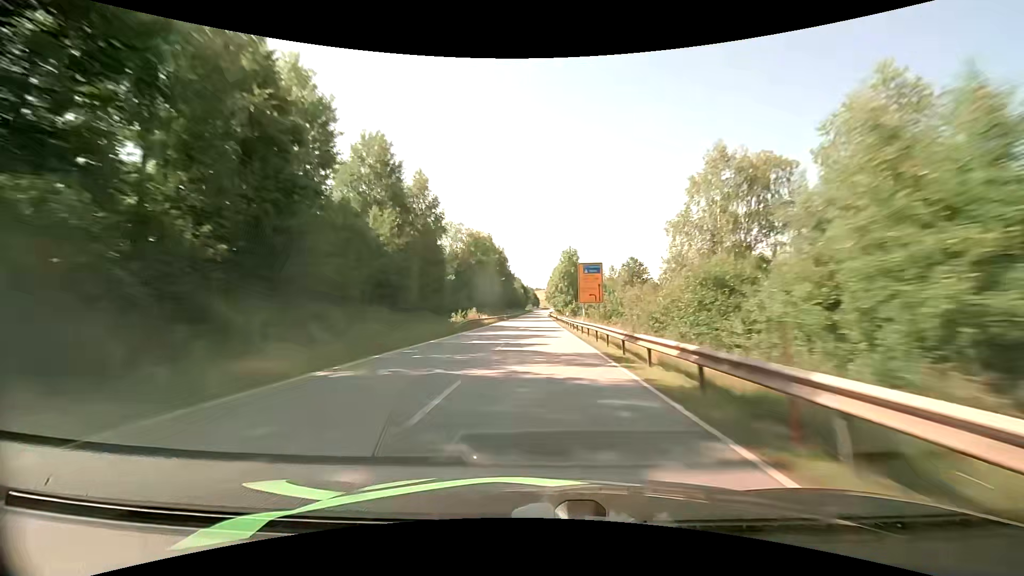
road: primary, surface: asphalt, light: Day
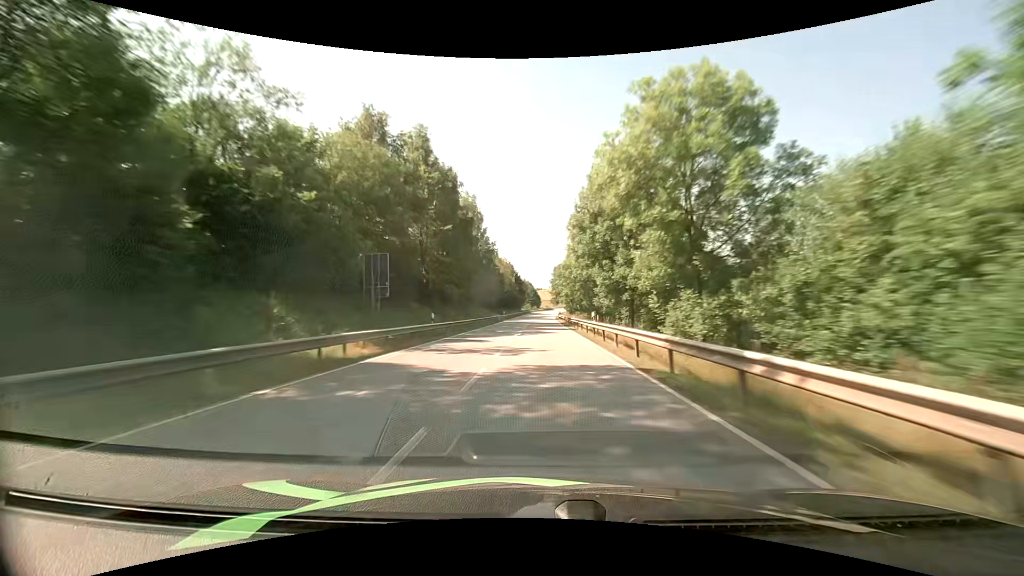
(-0.9, +69.4) m; -1°
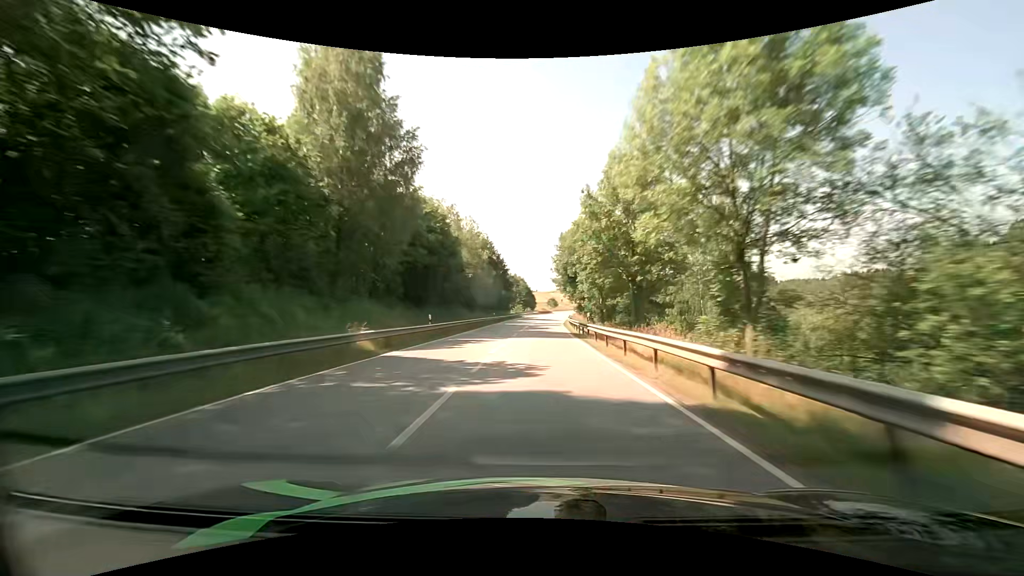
(+0.2, +51.4) m; 0°
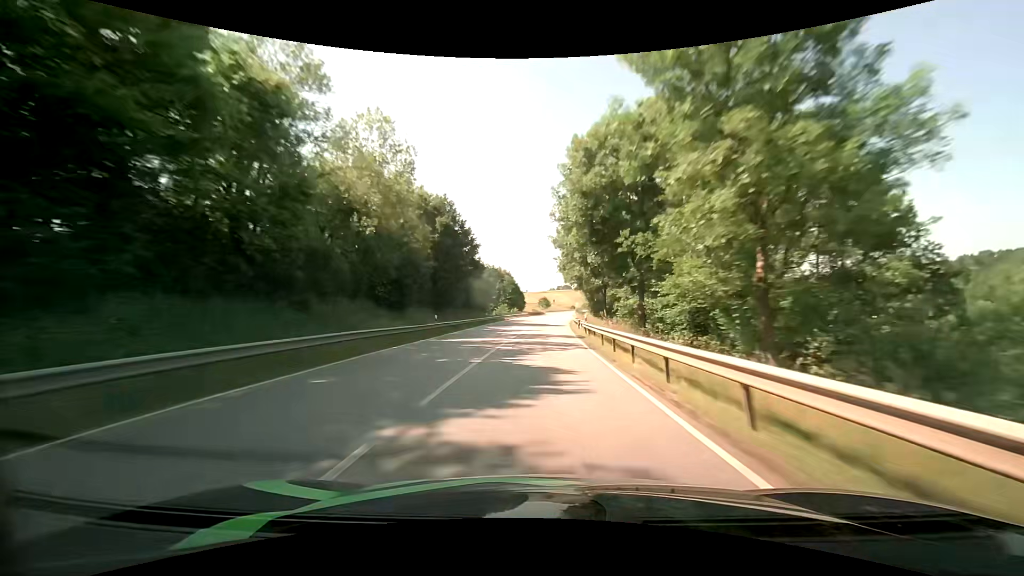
(+0.3, +33.9) m; +1°
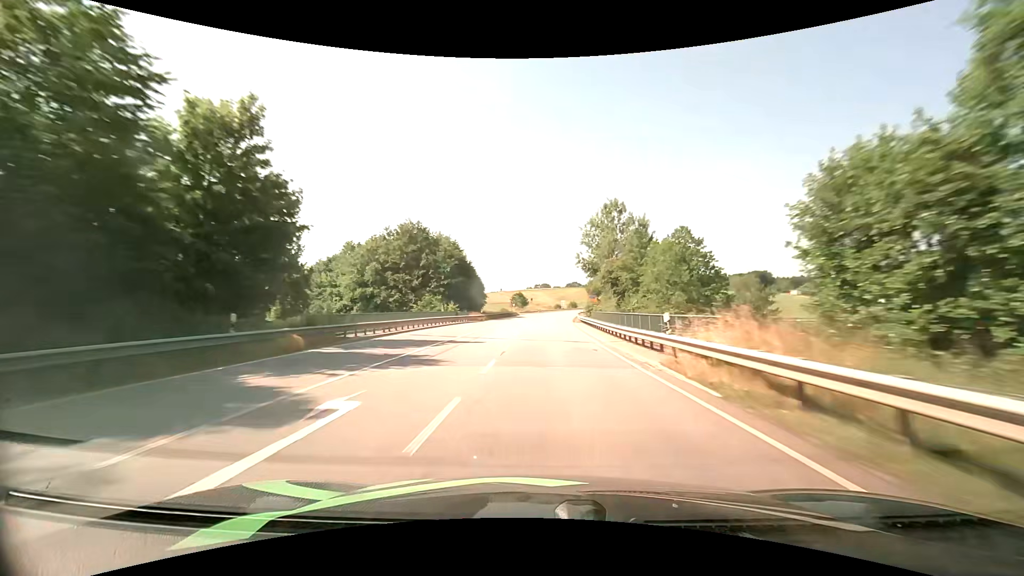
(+1.5, +67.2) m; +3°
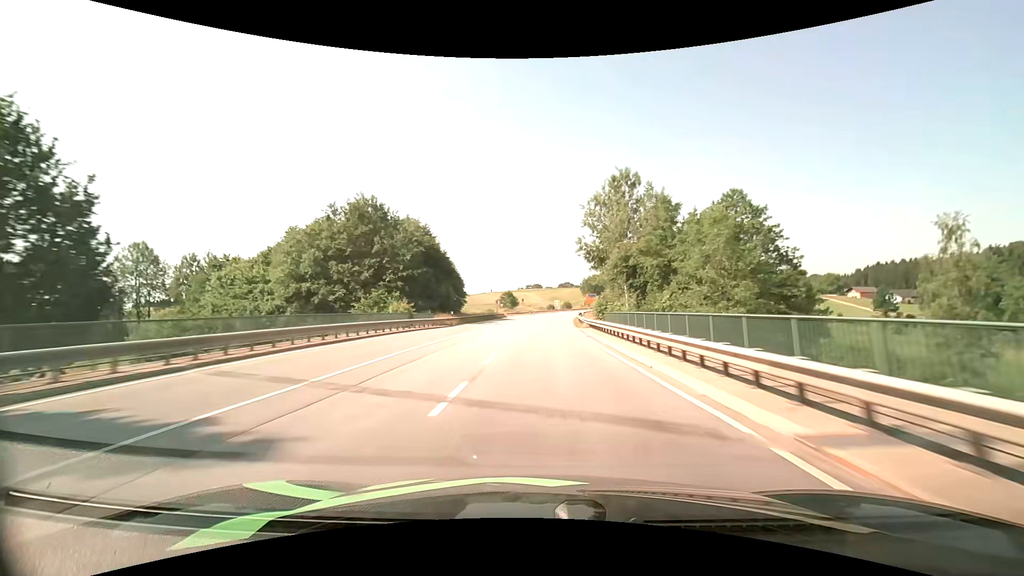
(+0.1, +16.5) m; +1°
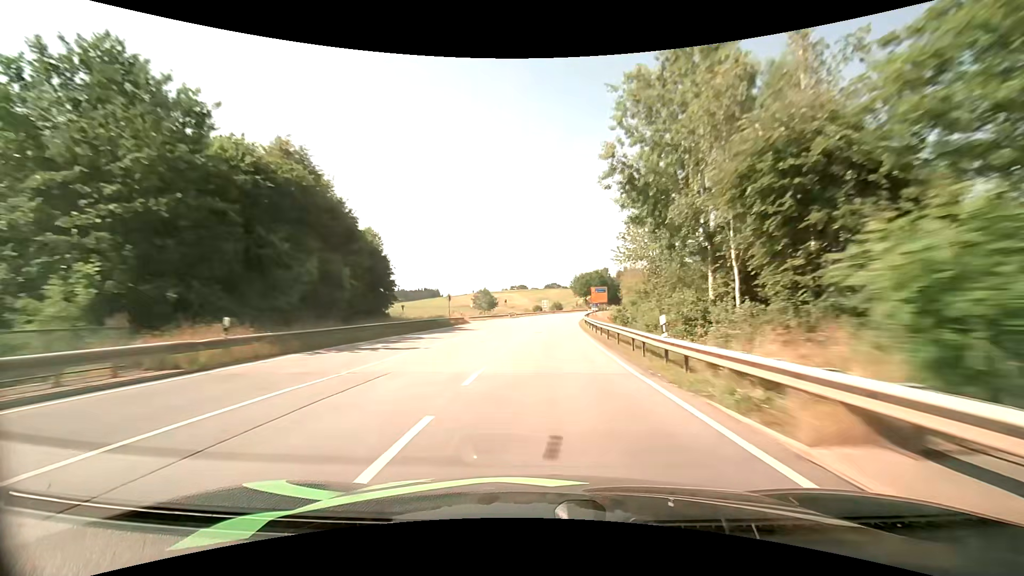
(+0.7, +33.0) m; +2°
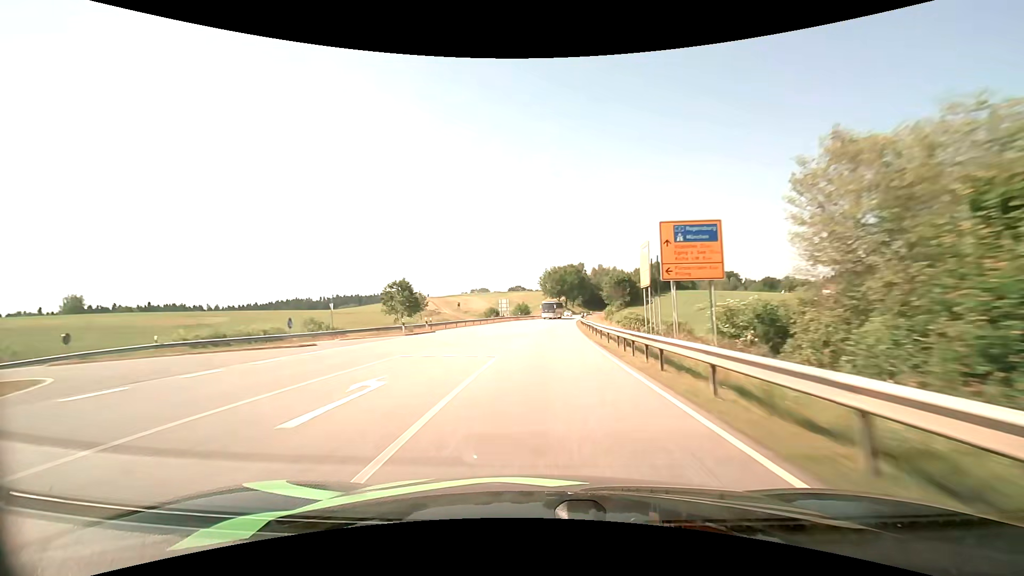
(+1.7, +49.7) m; +4°
(0, +10) (0, +20) (+1, +30) (+1, +40) (+2, +50) (+3, +60) (+3, +70) (+4, +80) (+5, +90) (+6, +100) m
